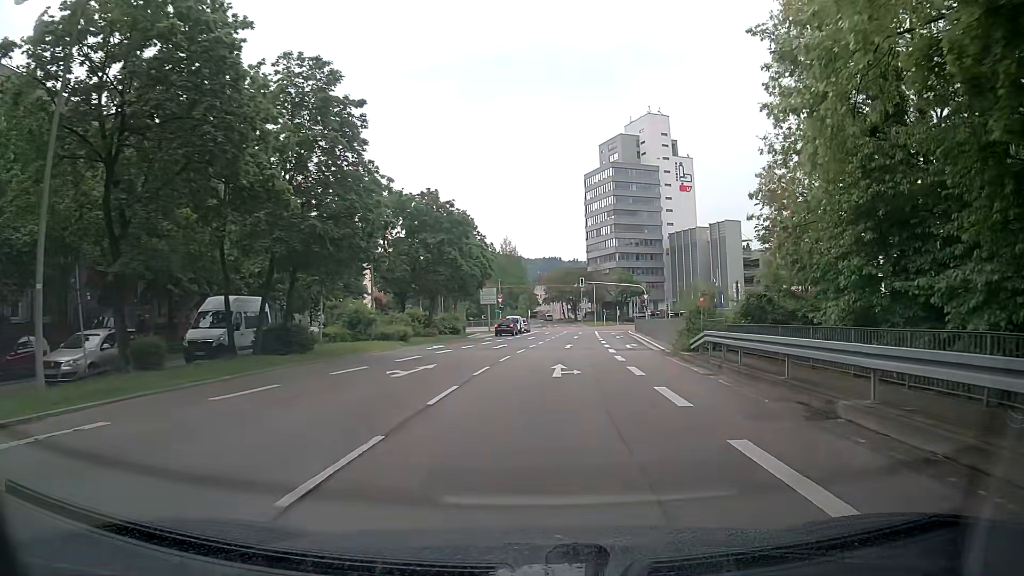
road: primary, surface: asphalt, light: Day
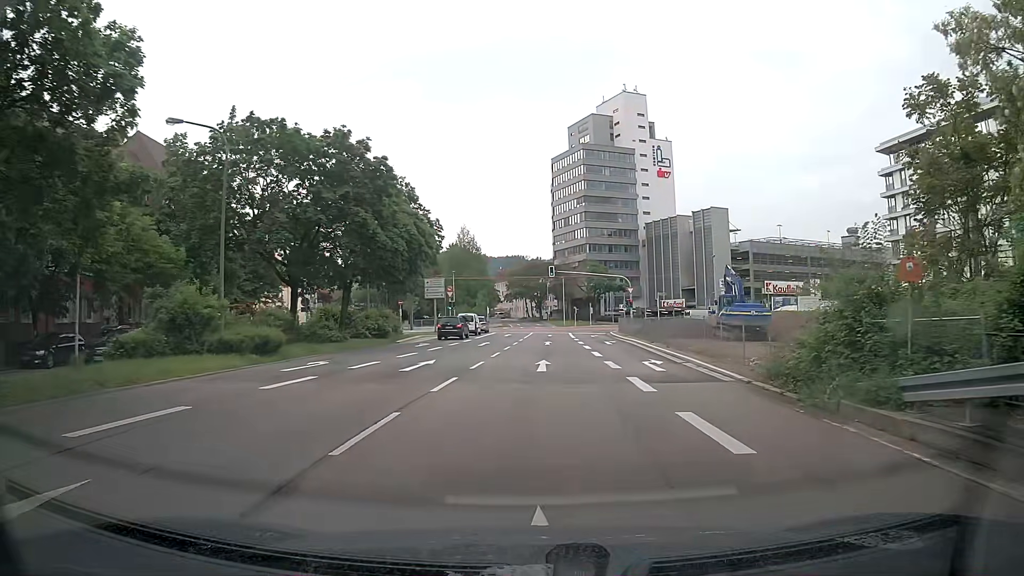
(+0.7, +16.3) m; +5°
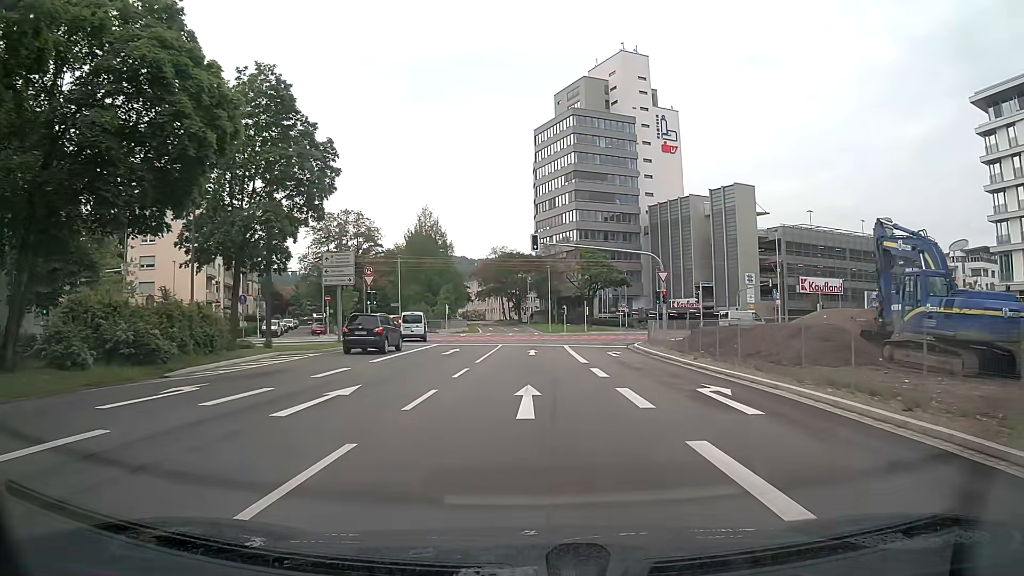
(+0.1, +26.5) m; +1°
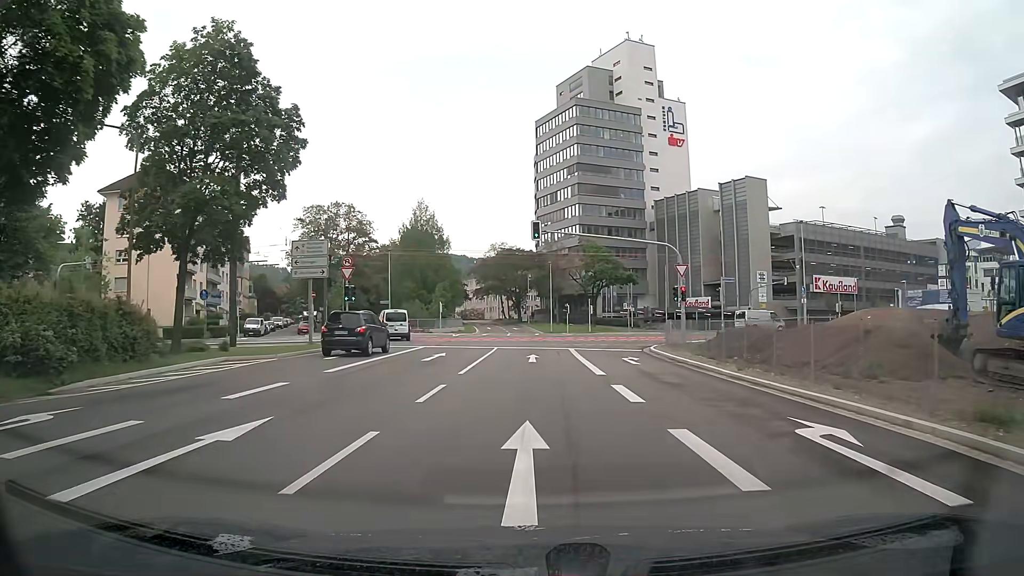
(0.0, +5.2) m; 0°
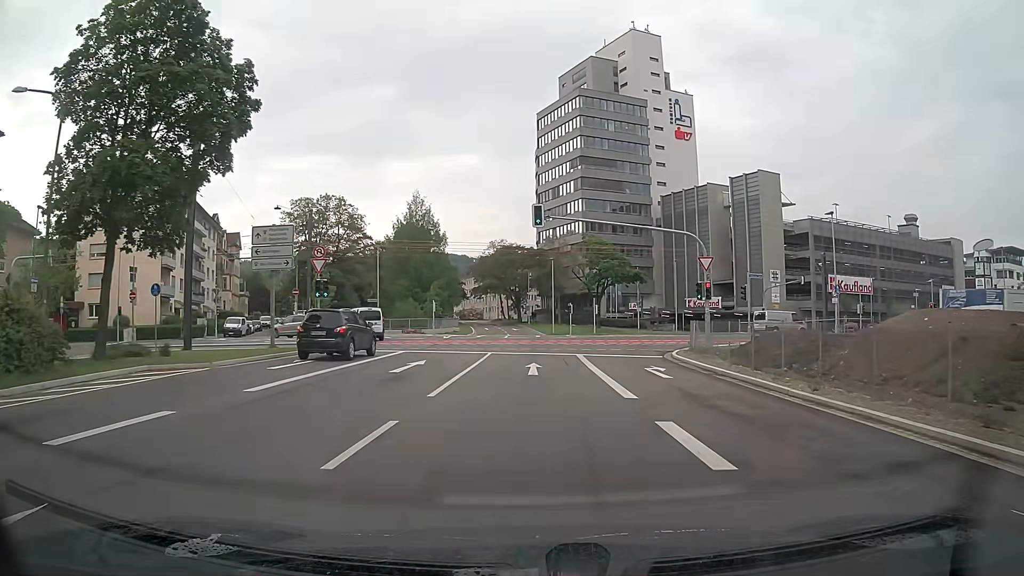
(0.0, +5.2) m; 0°
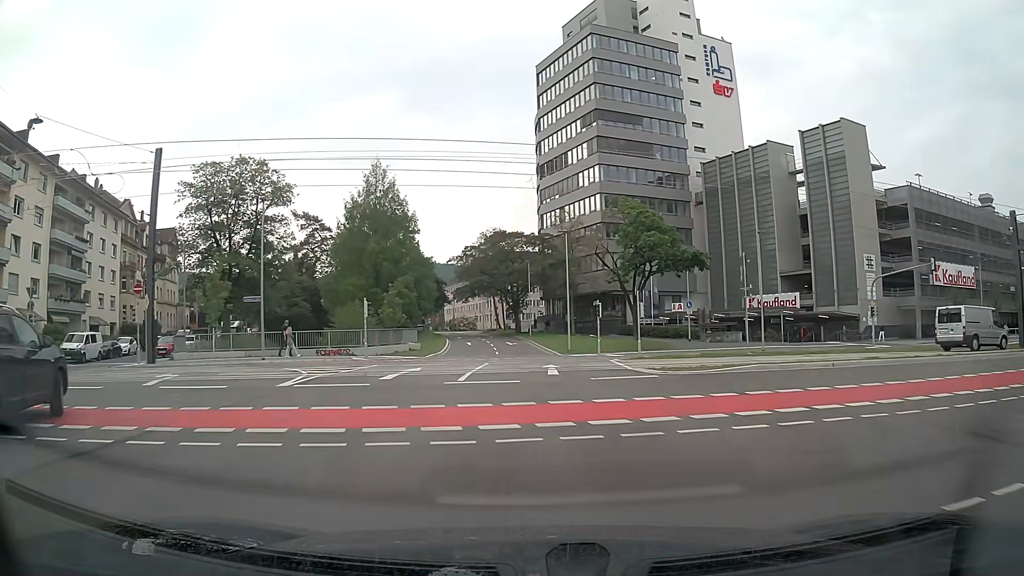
(-0.1, +27.0) m; 0°
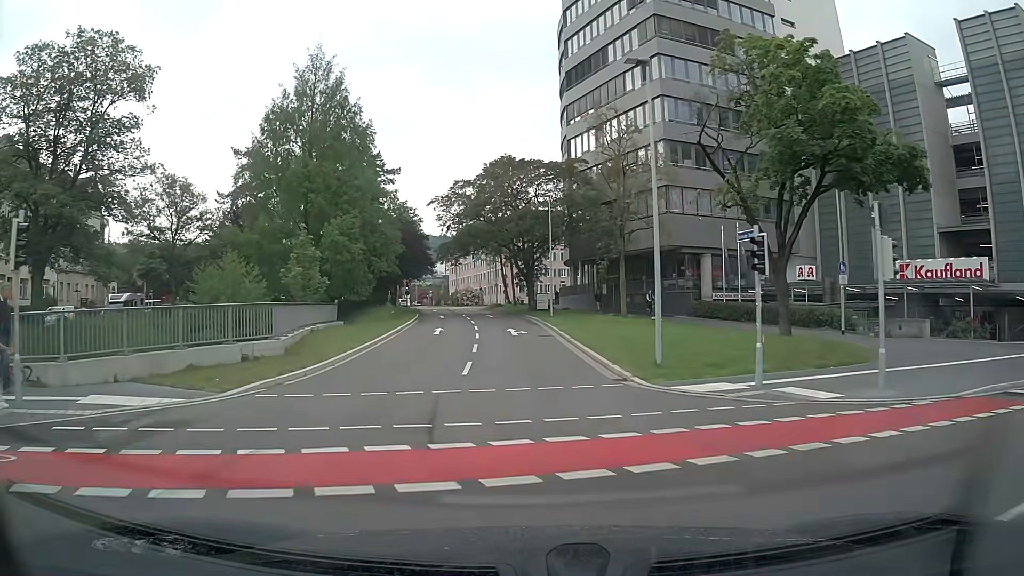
(-0.2, +27.8) m; -1°
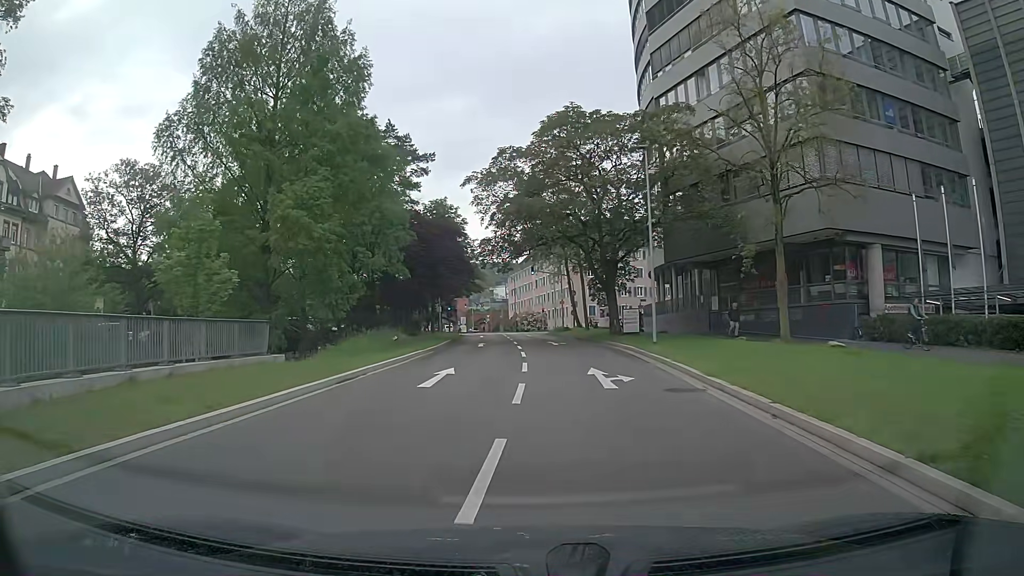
(-0.9, +17.5) m; -6°
